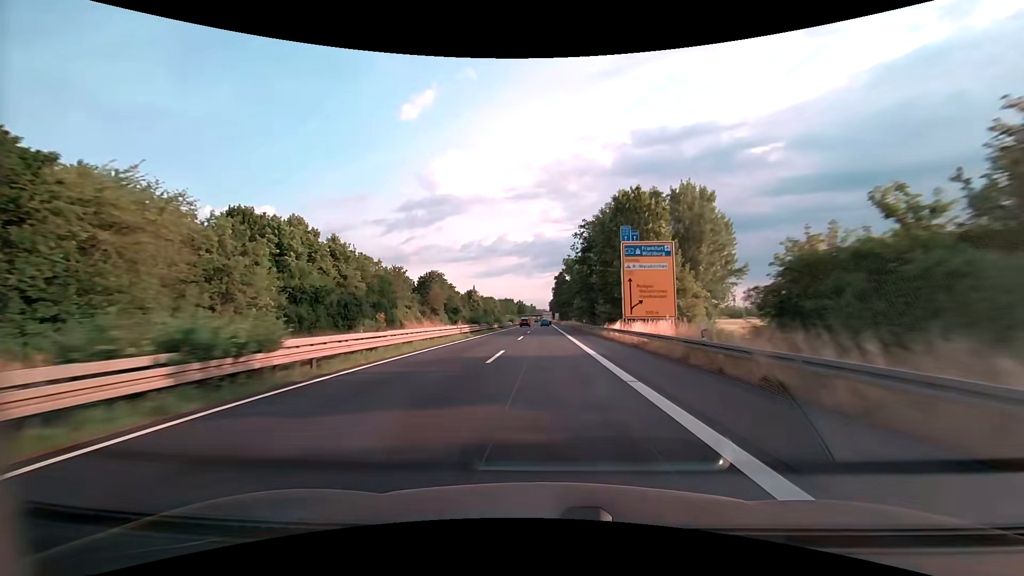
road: trunk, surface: asphalt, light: Day
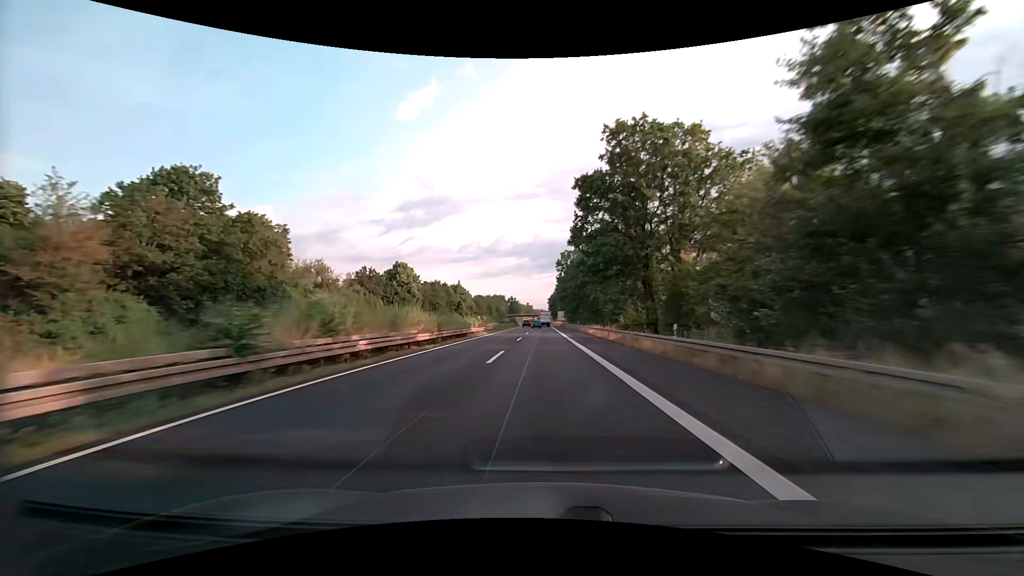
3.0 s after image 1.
(+0.2, +89.6) m; 0°
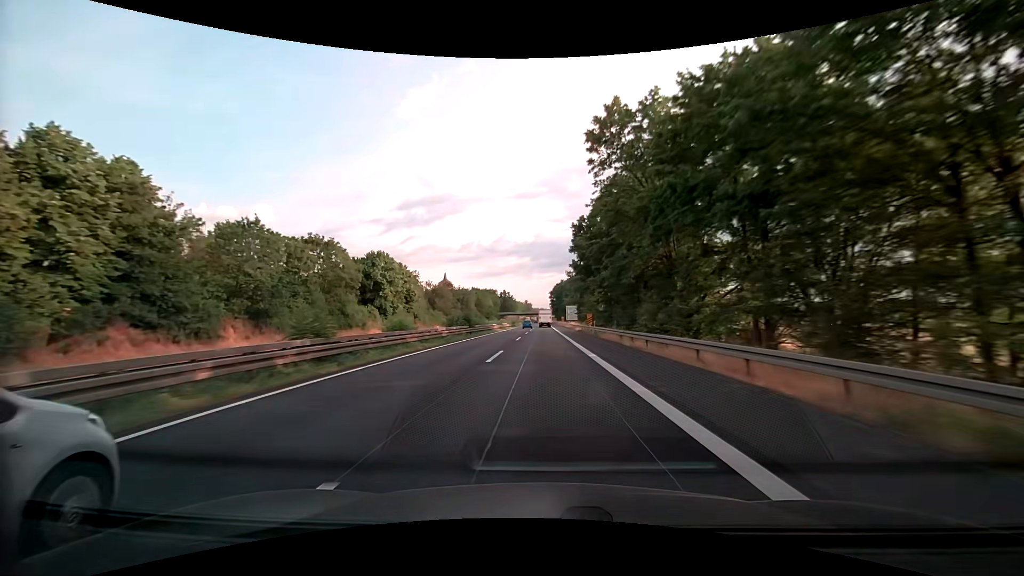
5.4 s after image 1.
(+0.3, +71.5) m; 0°
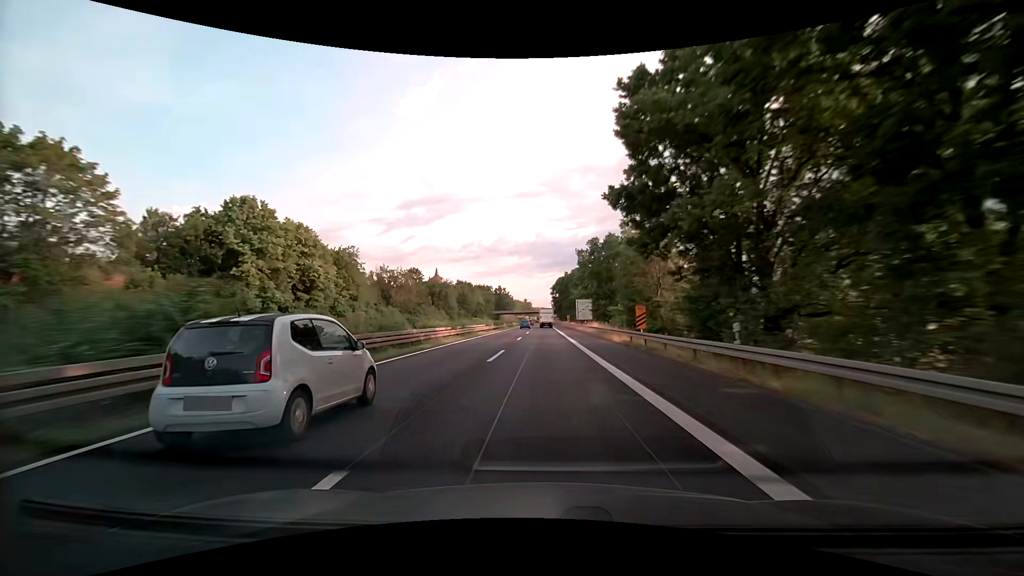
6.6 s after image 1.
(+0.1, +35.8) m; 0°
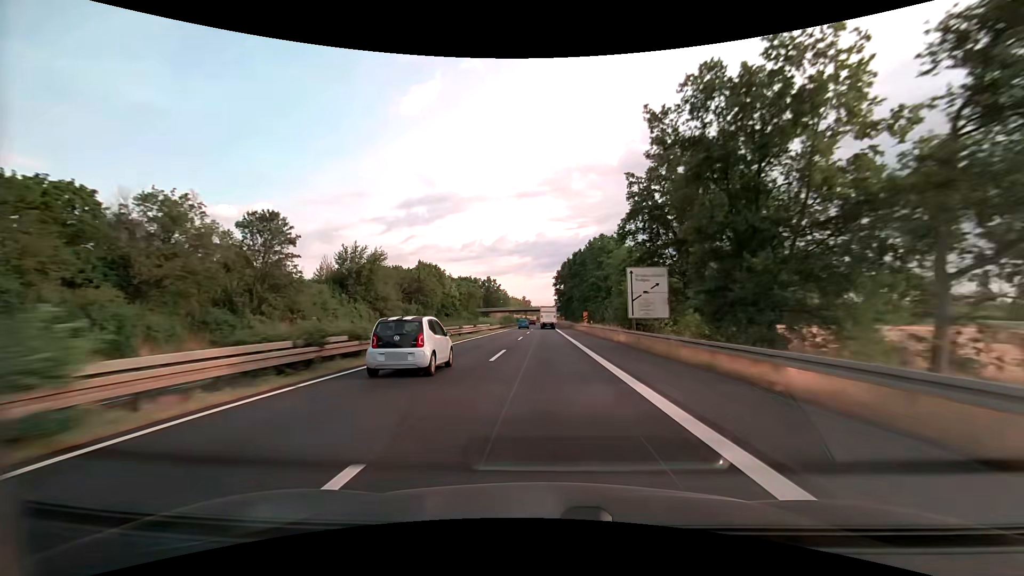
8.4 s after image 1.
(0.0, +53.7) m; 0°
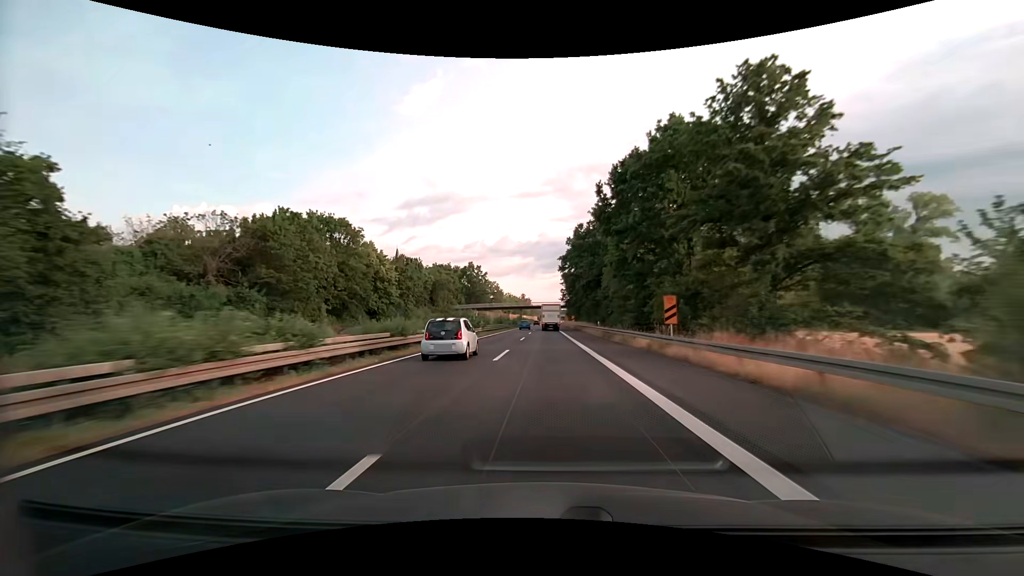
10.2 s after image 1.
(0.0, +53.6) m; 0°
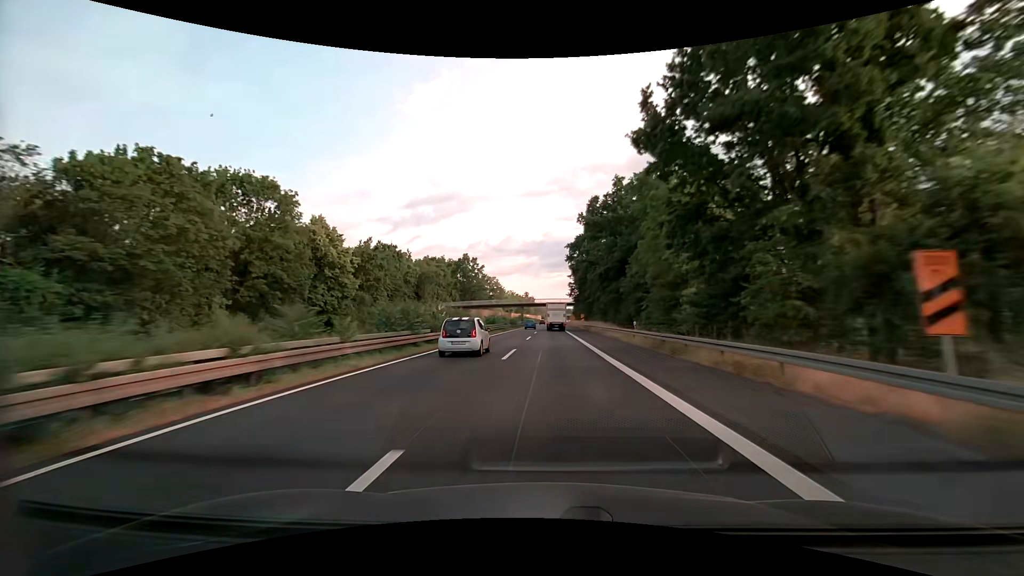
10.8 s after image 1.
(-0.1, +17.9) m; 0°
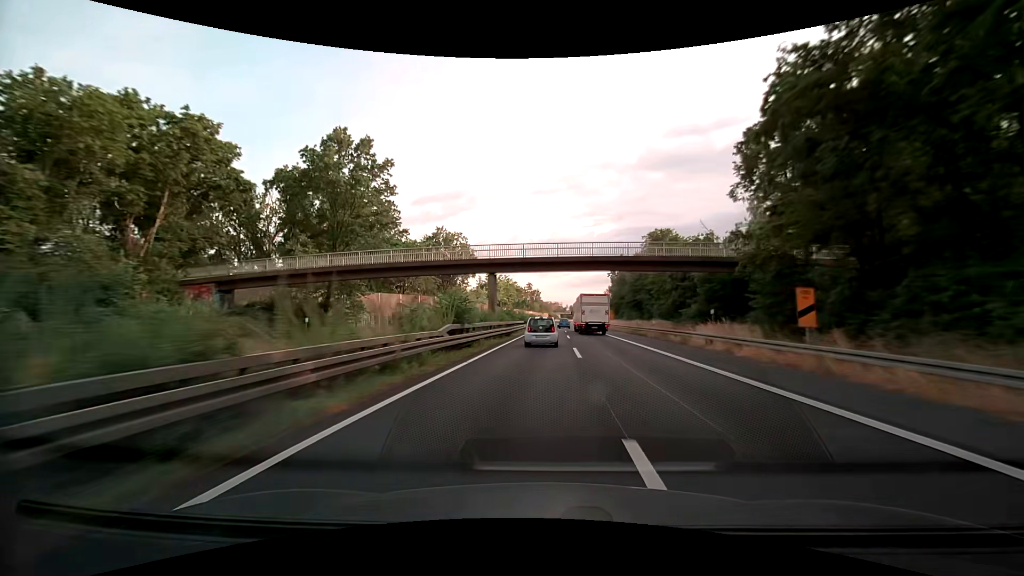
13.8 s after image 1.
(-1.3, +89.3) m; -1°
(0, +10) (0, +20) (0, +30) (0, +40) (+1, +50) (+1, +60) (+1, +70) (+2, +80) (+2, +90) (+2, +100) m
